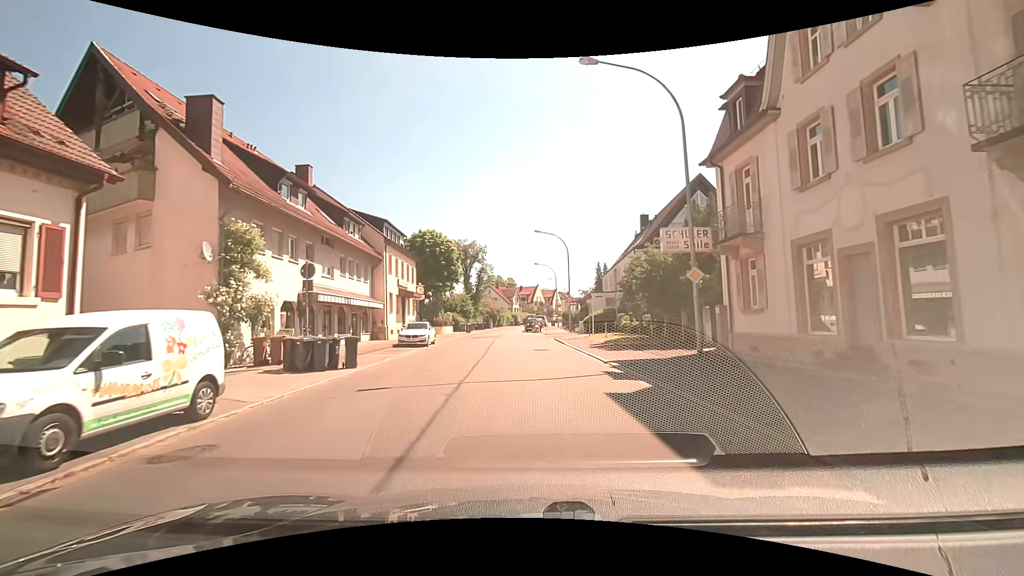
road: tertiary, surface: asphalt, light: Day
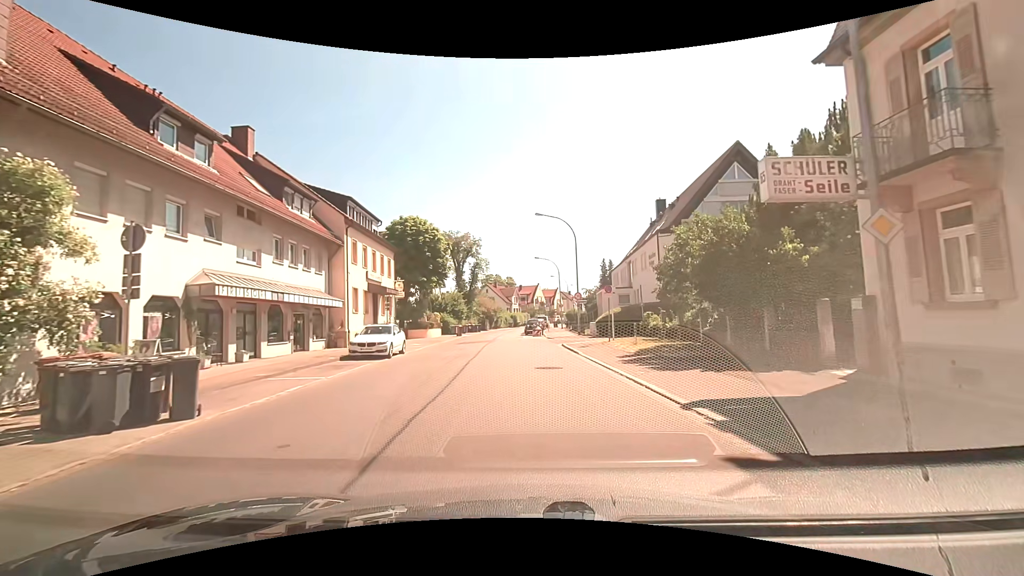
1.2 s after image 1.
(0.0, +8.2) m; 0°
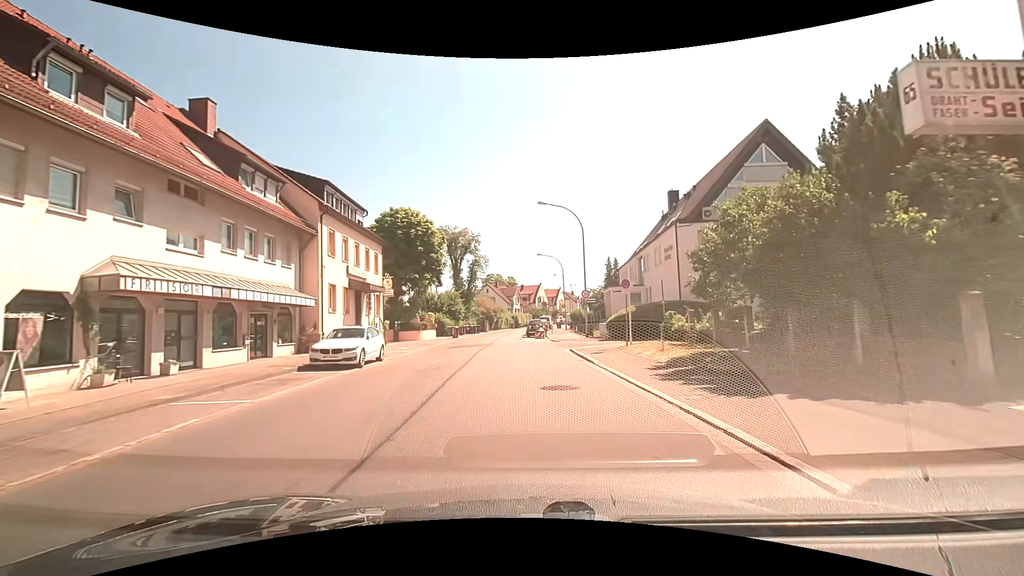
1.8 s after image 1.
(0.0, +4.0) m; +1°
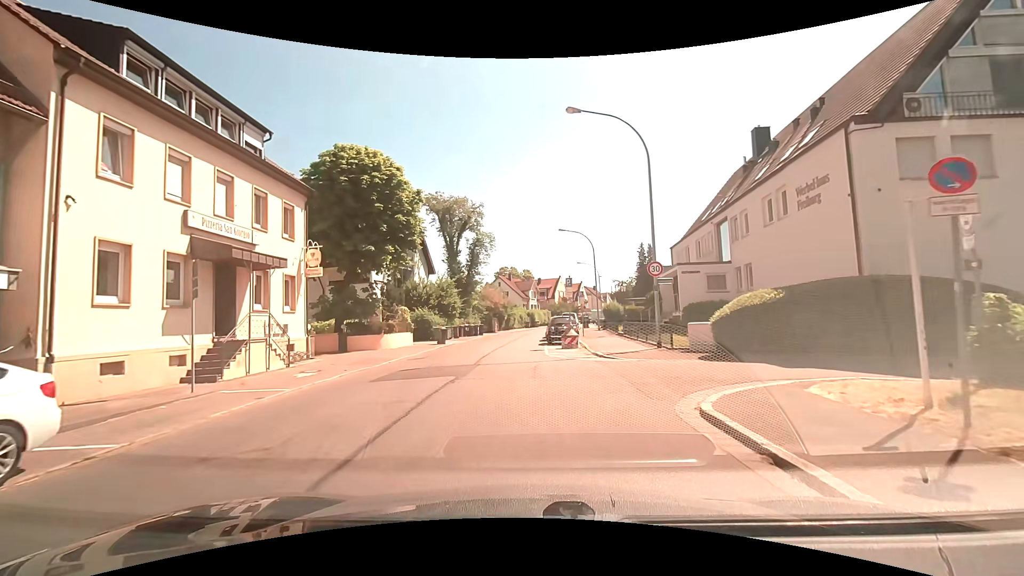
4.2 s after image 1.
(-0.5, +15.8) m; -4°
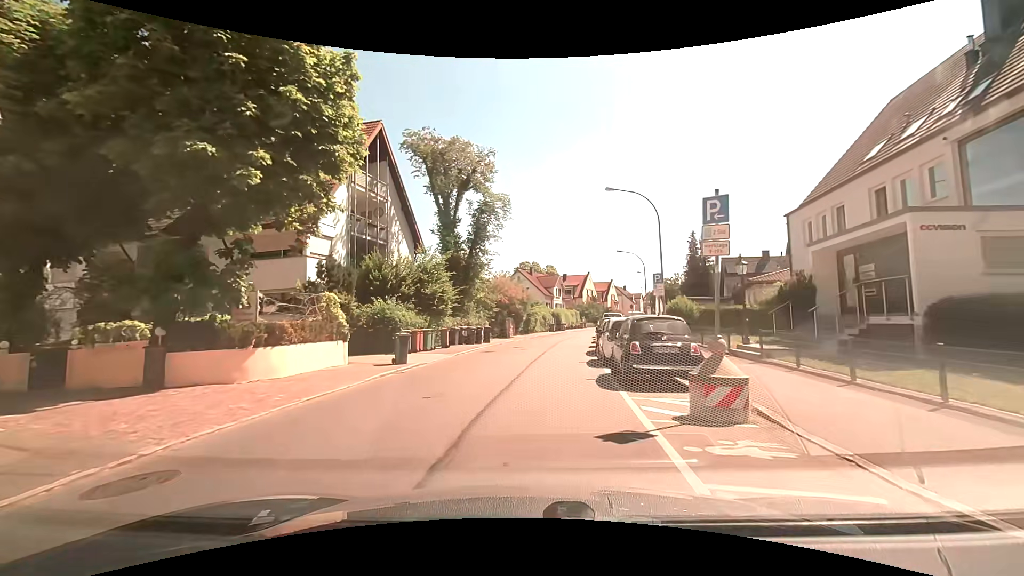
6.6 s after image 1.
(-0.1, +15.6) m; 0°
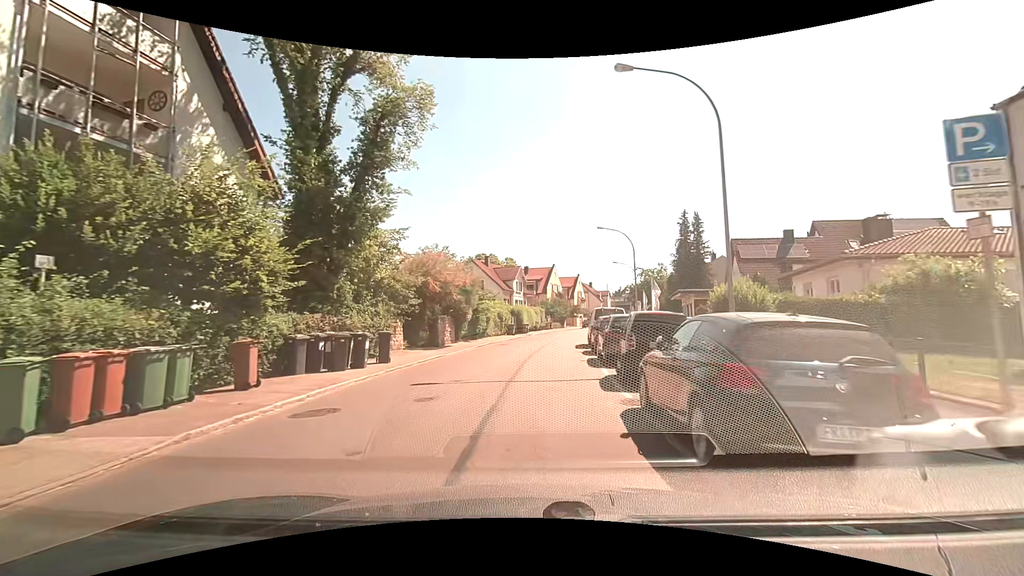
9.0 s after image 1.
(+0.4, +15.8) m; +5°
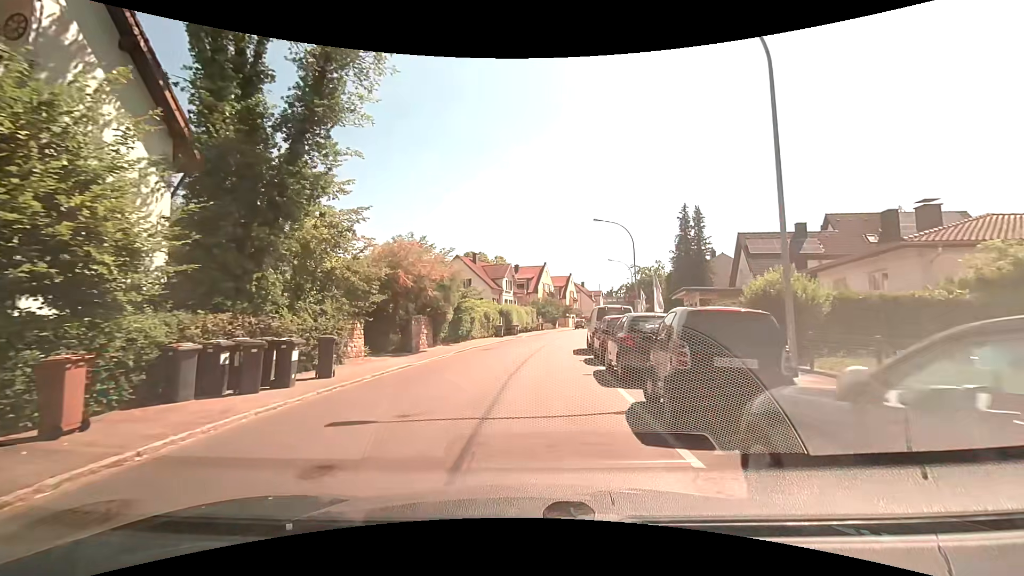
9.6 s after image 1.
(0.0, +4.1) m; 0°
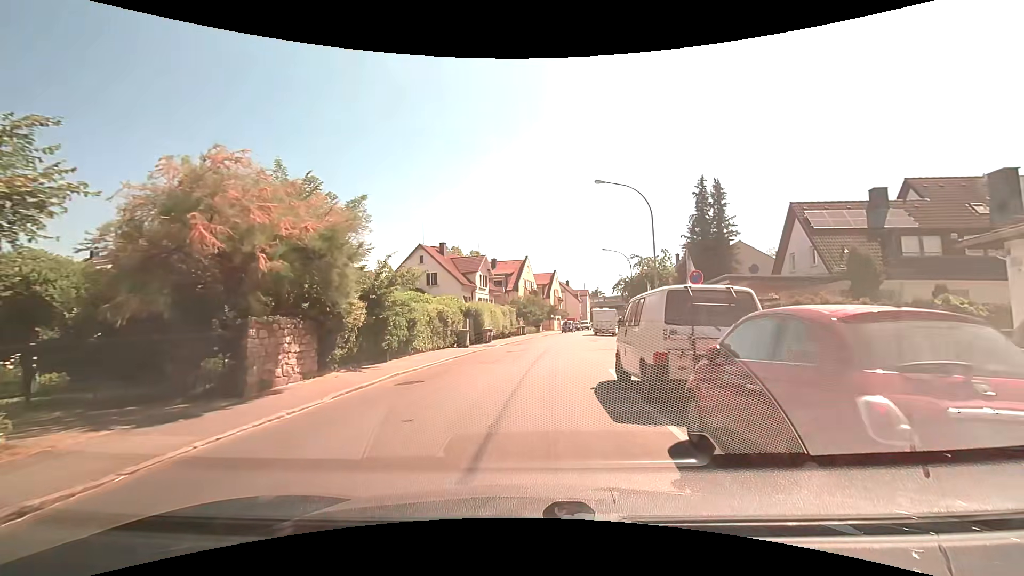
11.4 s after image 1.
(+0.3, +12.3) m; +3°
(0, +10) (+1, +20) (+2, +30) (+3, +40) (+4, +50) (+5, +60) (+8, +69) (+11, +79) (+13, +89) (+16, +98) m
